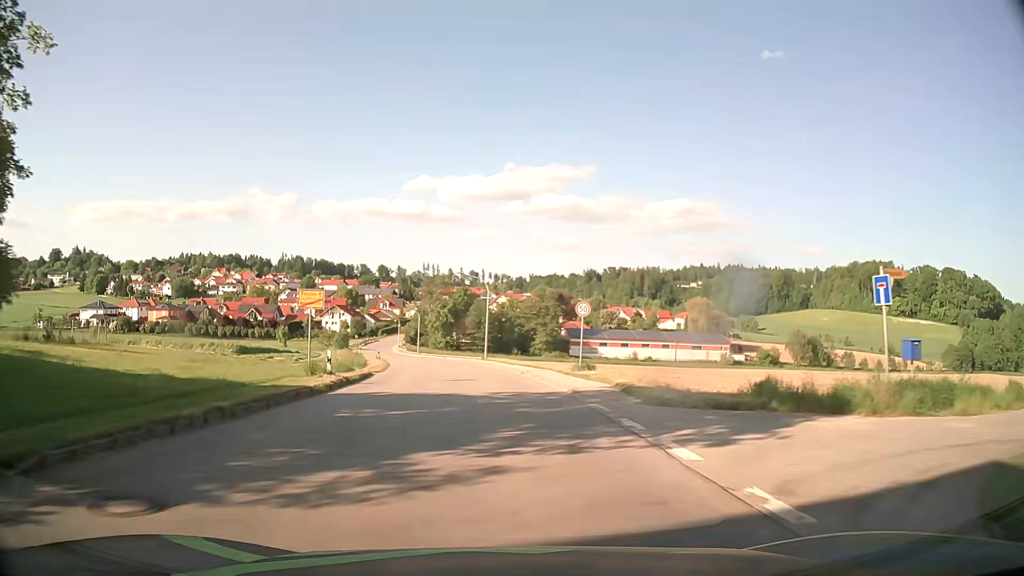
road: tertiary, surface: asphalt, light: Day
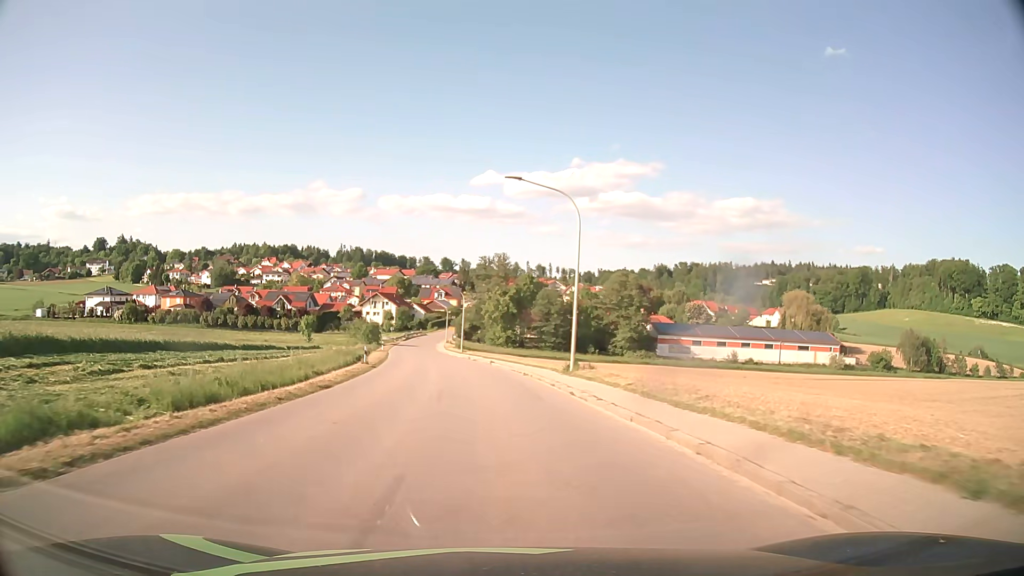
(-1.5, +32.0) m; -6°
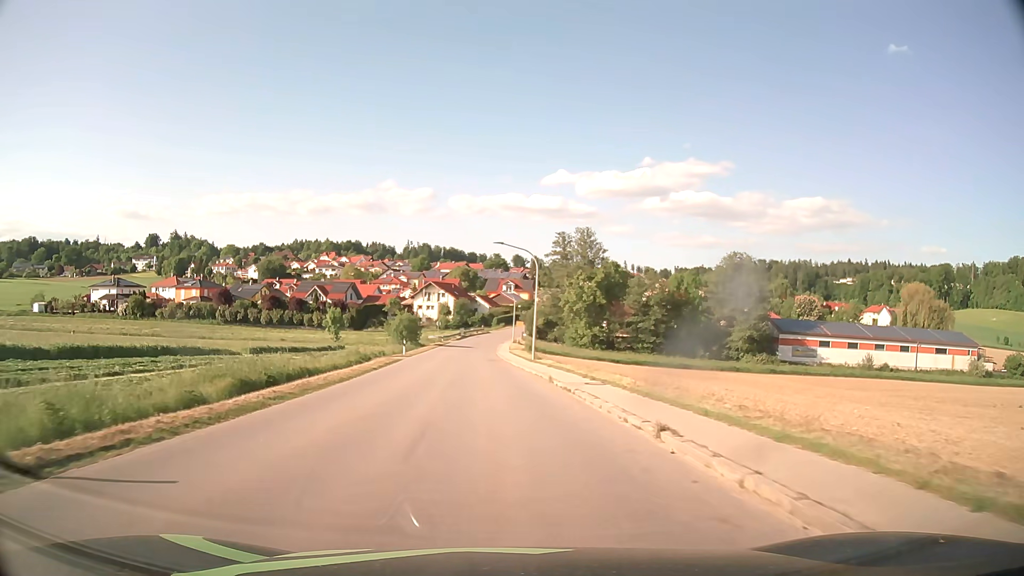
(-1.8, +31.8) m; -6°
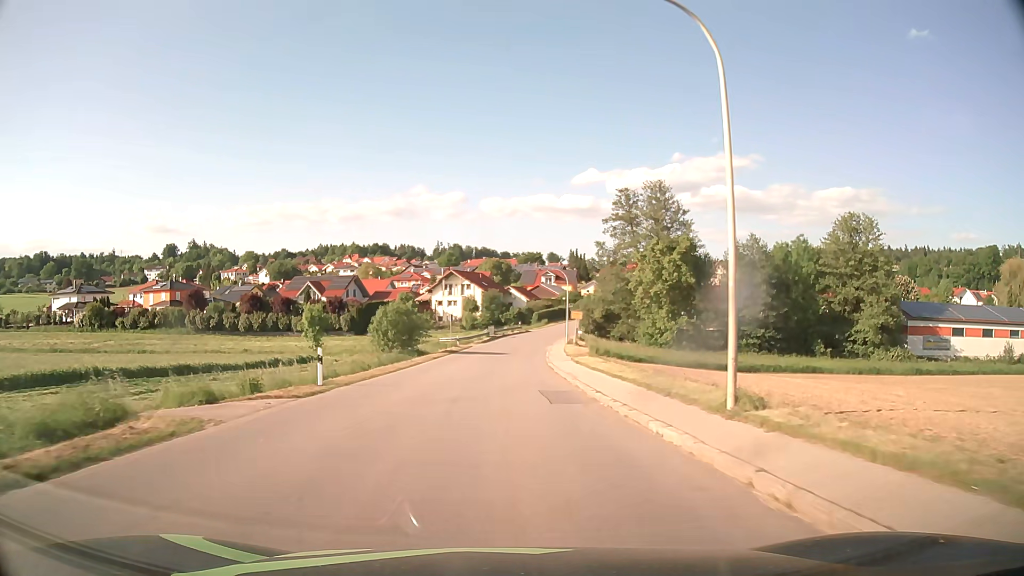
(-1.2, +31.6) m; -3°
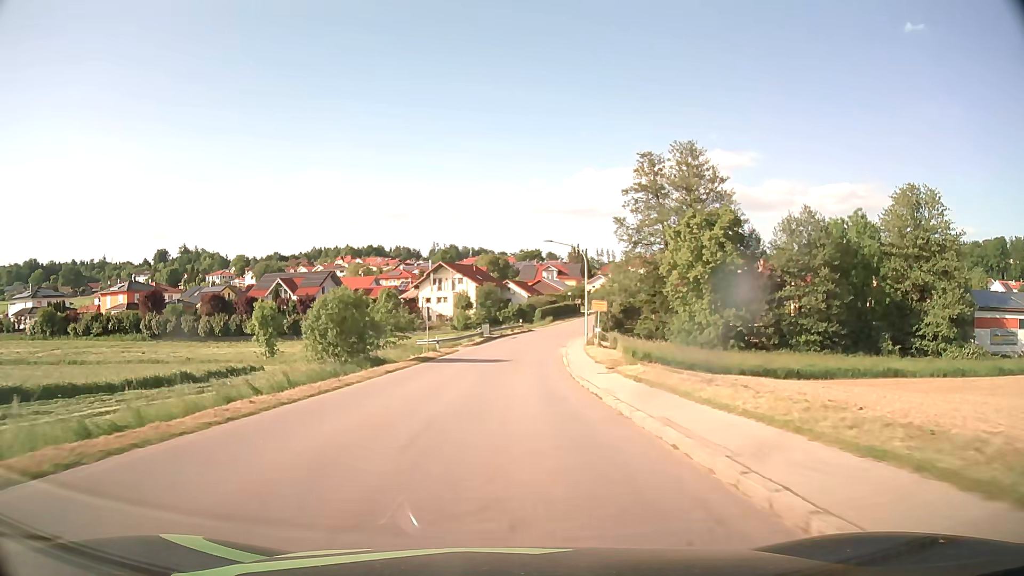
(0.0, +15.8) m; 0°
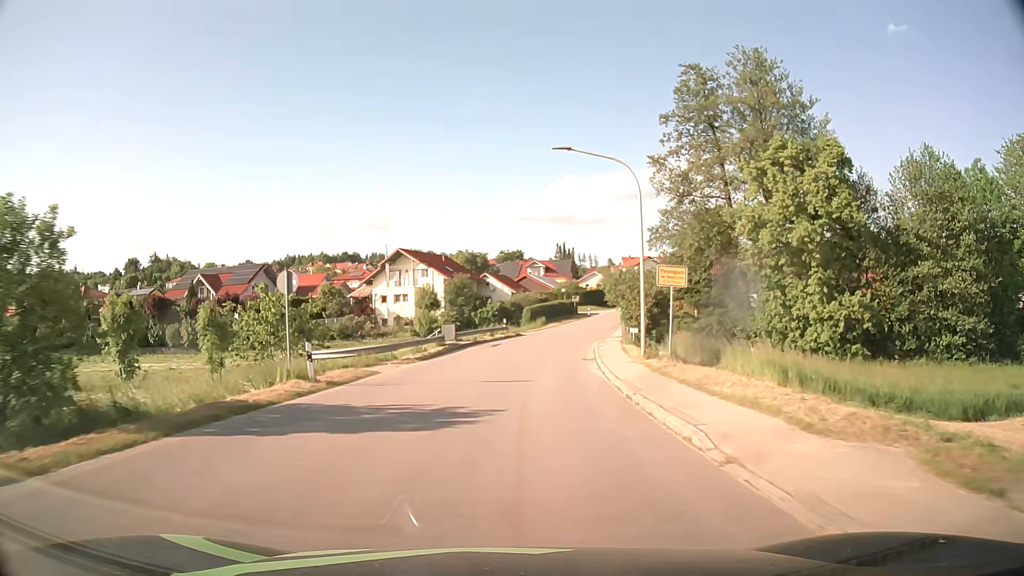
(+0.1, +23.7) m; +2°
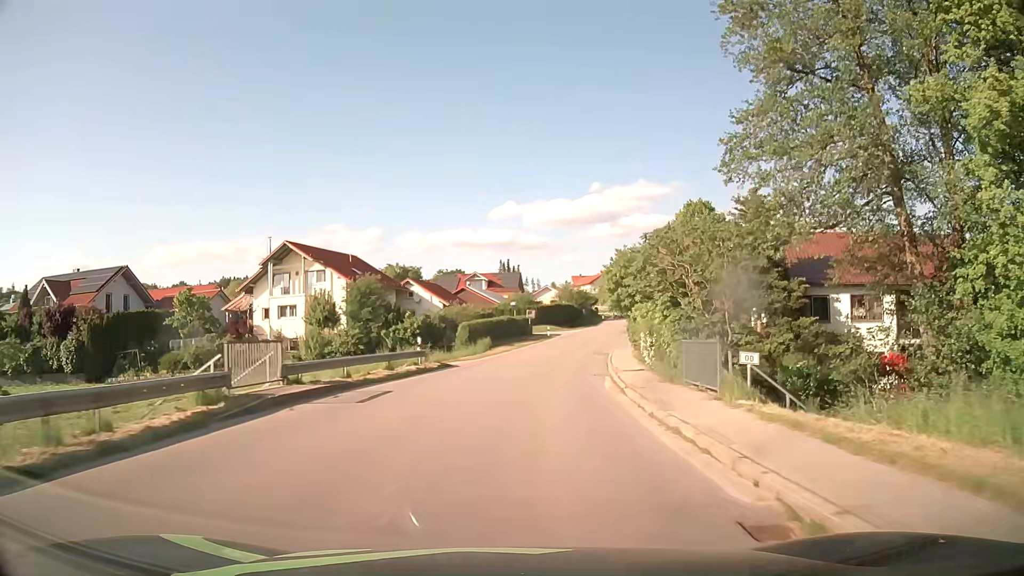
(+0.9, +23.5) m; +5°
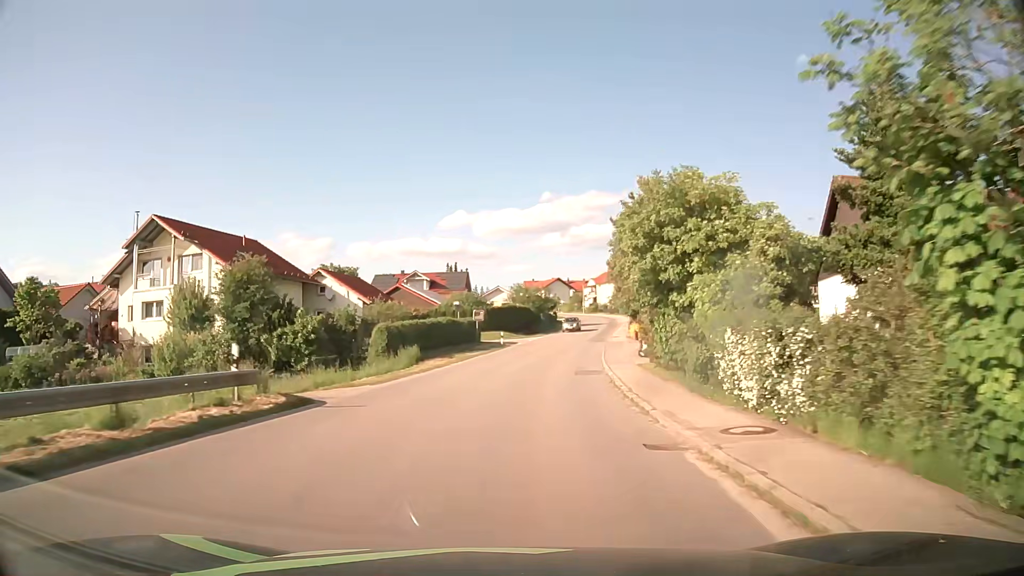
(+0.6, +15.6) m; +4°
(0, +10) (+1, +20) (+2, +30) (+4, +40) (+5, +50) (+7, +60) (+9, +69) (+11, +79) (+13, +89) (+15, +99) m
